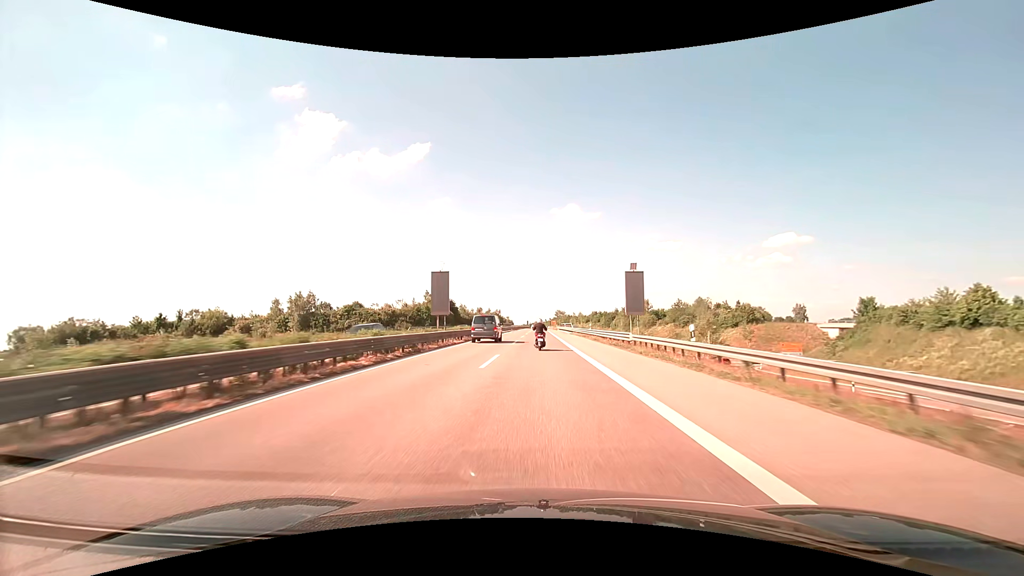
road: trunk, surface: asphalt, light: Day
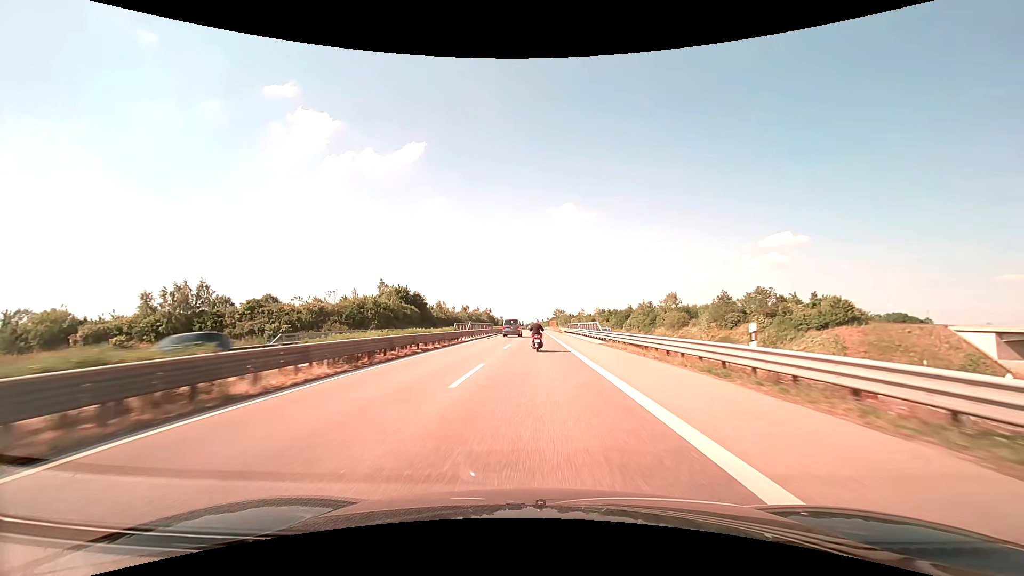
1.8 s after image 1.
(+0.1, +40.4) m; 0°
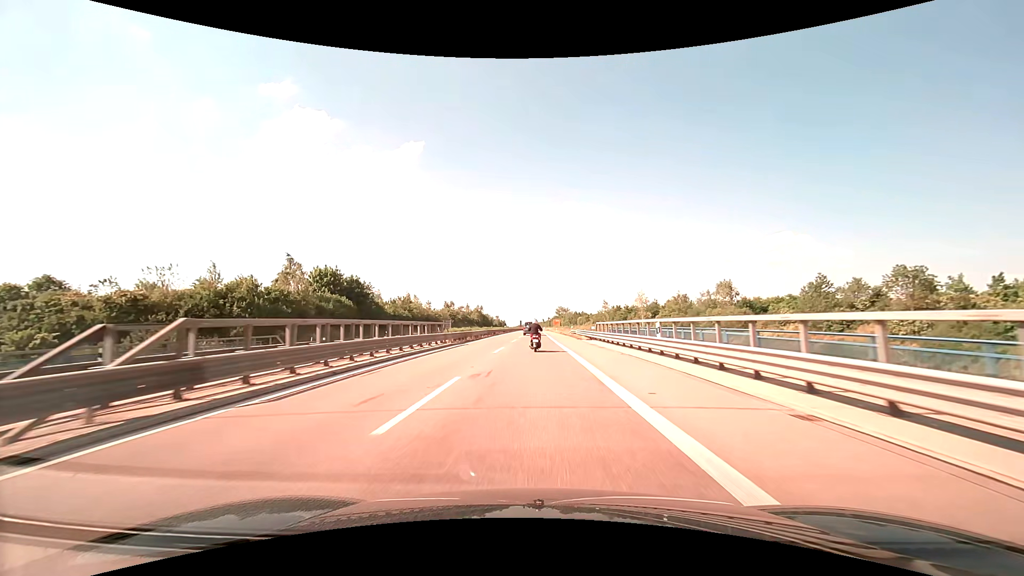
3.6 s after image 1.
(+0.1, +40.0) m; 0°
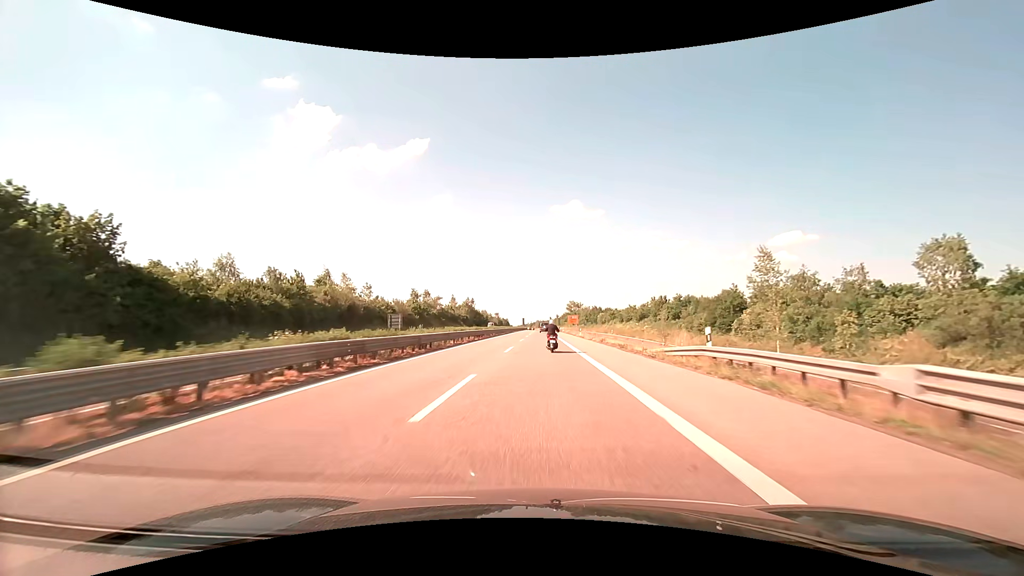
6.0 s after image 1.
(-0.4, +52.9) m; -1°
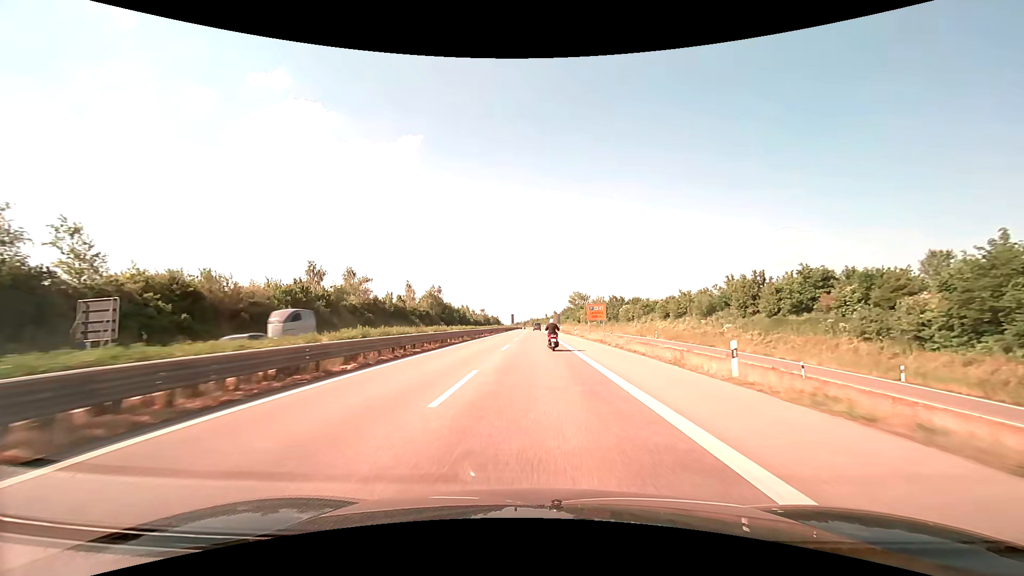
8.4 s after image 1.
(+0.2, +52.6) m; 0°
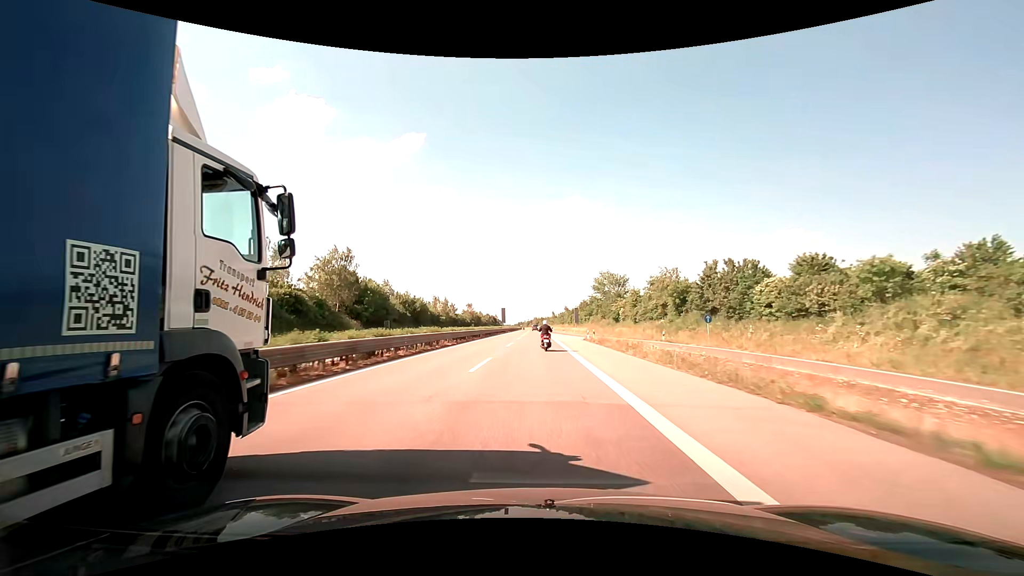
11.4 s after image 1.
(+0.1, +65.3) m; 0°
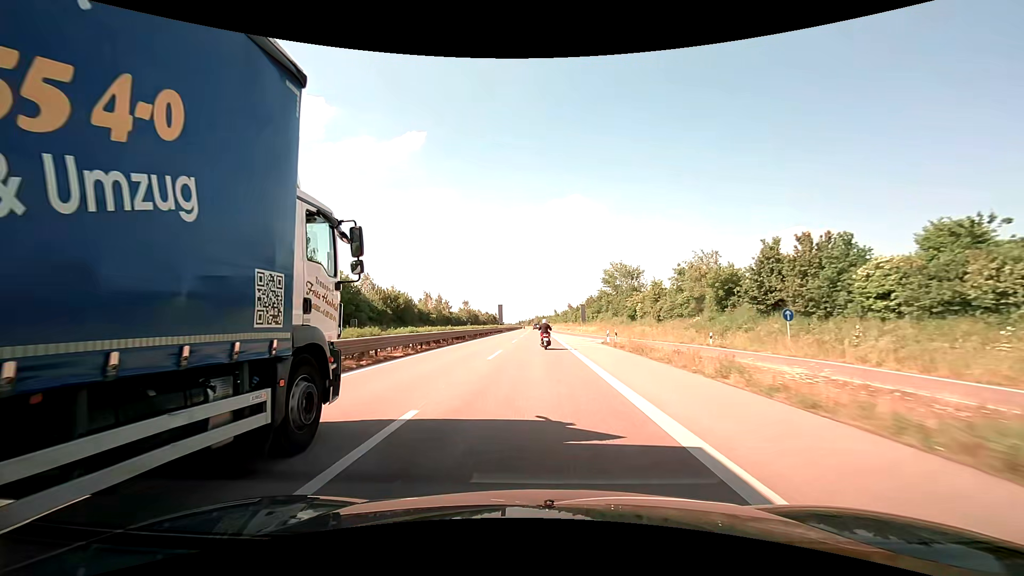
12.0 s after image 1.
(0.0, +13.1) m; 0°
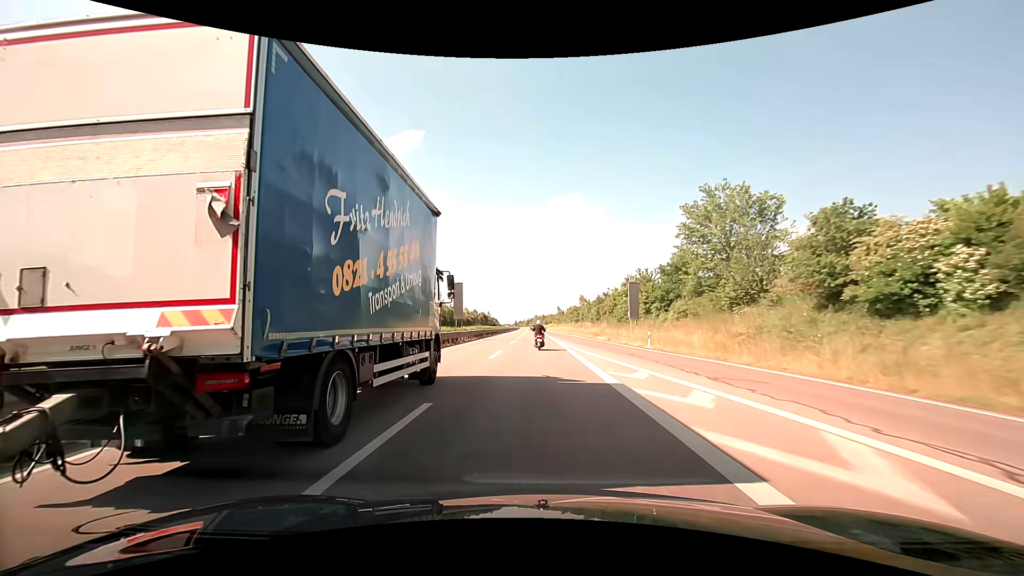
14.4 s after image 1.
(-0.1, +52.9) m; 0°
(0, +10) (0, +20) (0, +30) (0, +40) (0, +50) (0, +60) (0, +70) (0, +80) (0, +90) (0, +100) m
